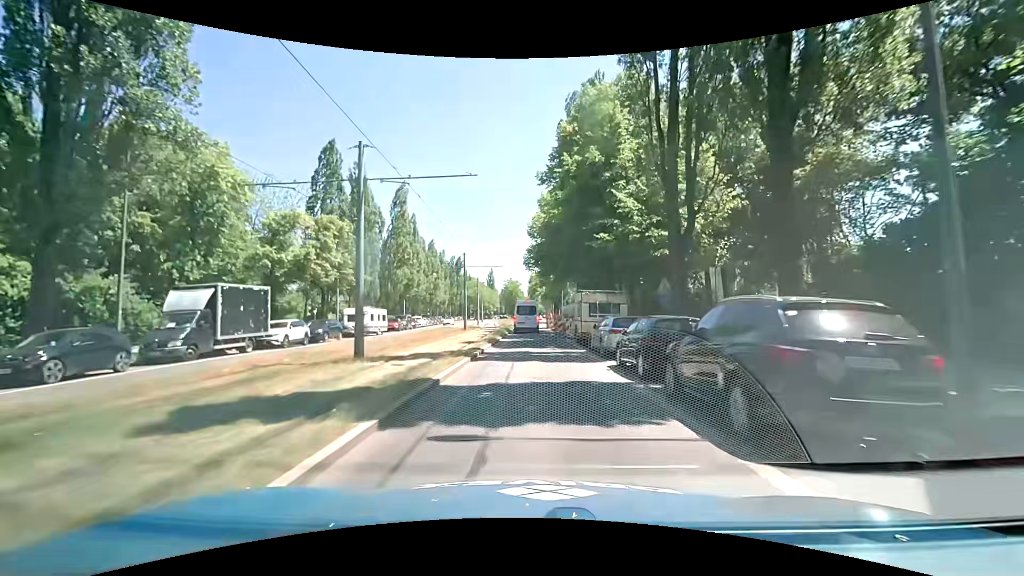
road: secondary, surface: asphalt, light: Day
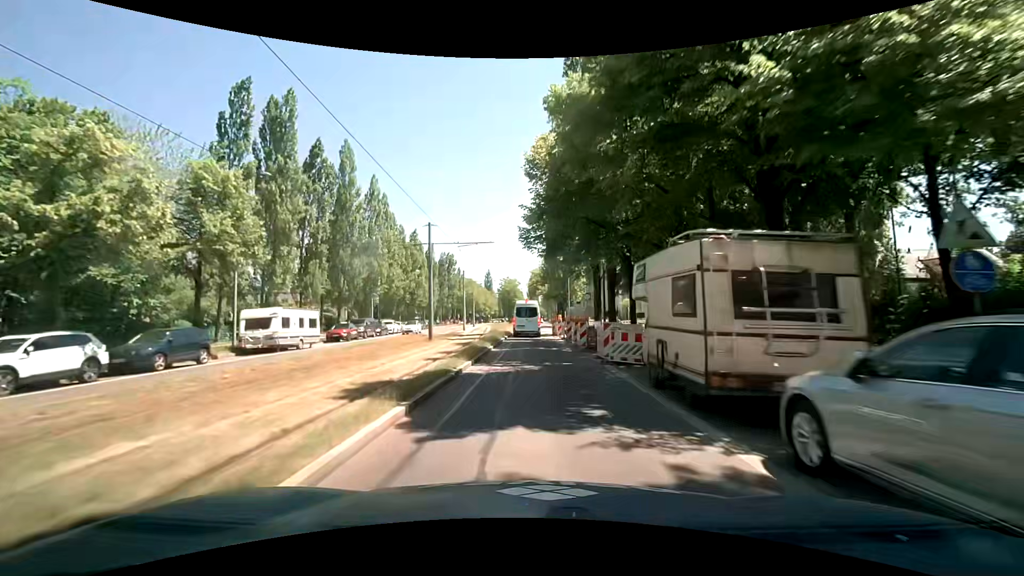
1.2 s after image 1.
(+0.4, +15.5) m; +1°
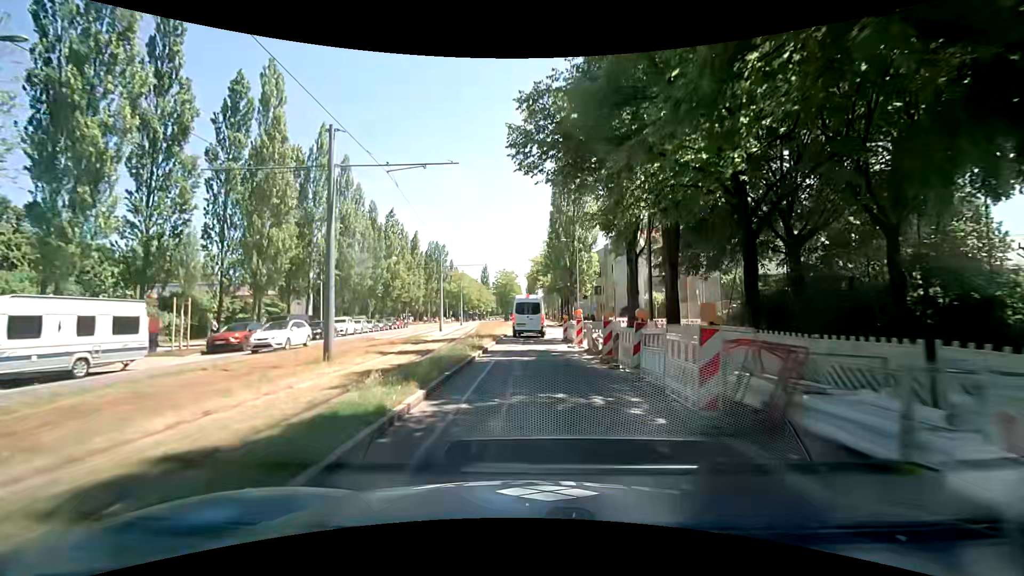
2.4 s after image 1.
(+0.1, +14.4) m; 0°
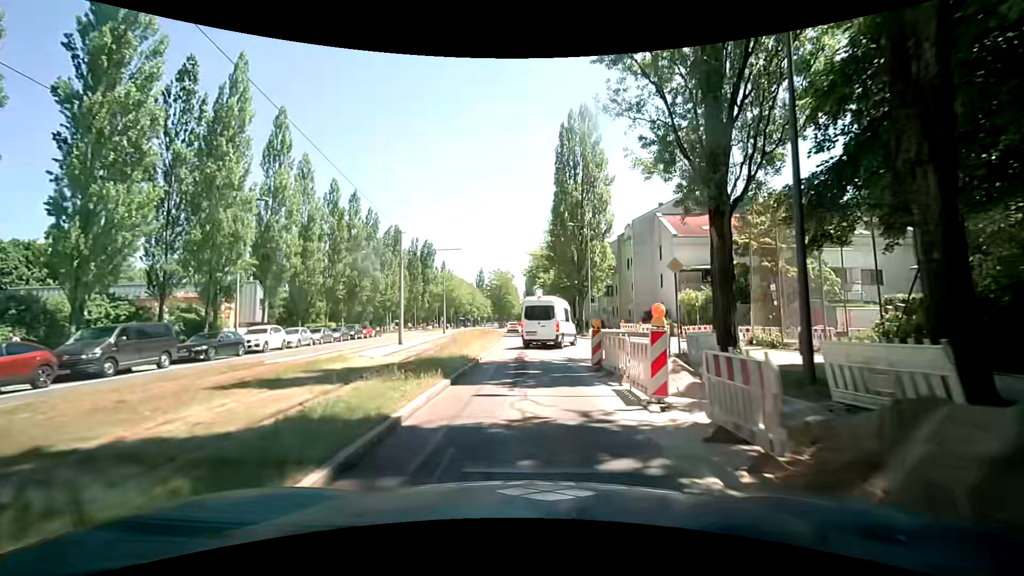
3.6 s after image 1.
(0.0, +13.1) m; 0°
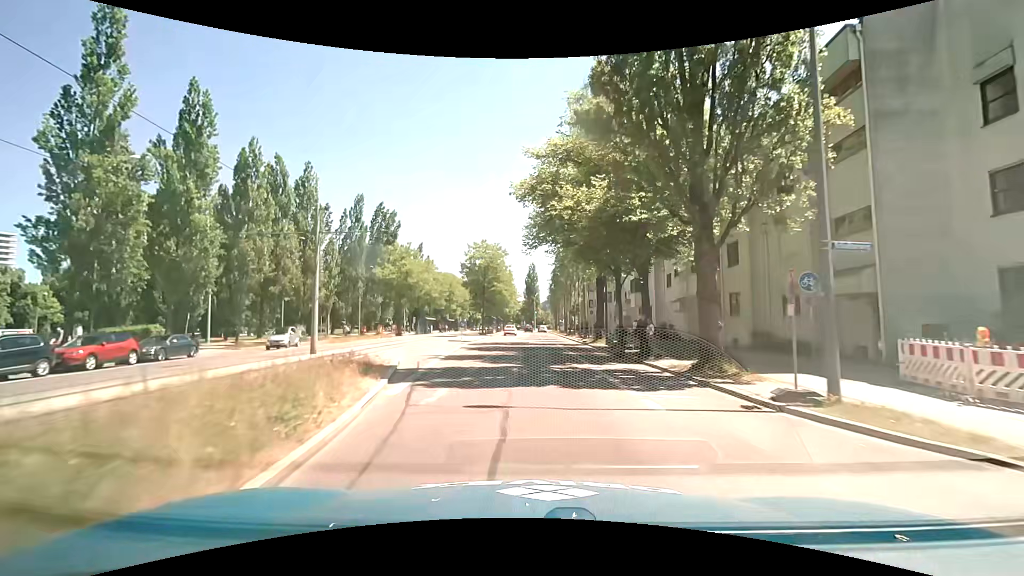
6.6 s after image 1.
(+0.4, +36.5) m; +1°
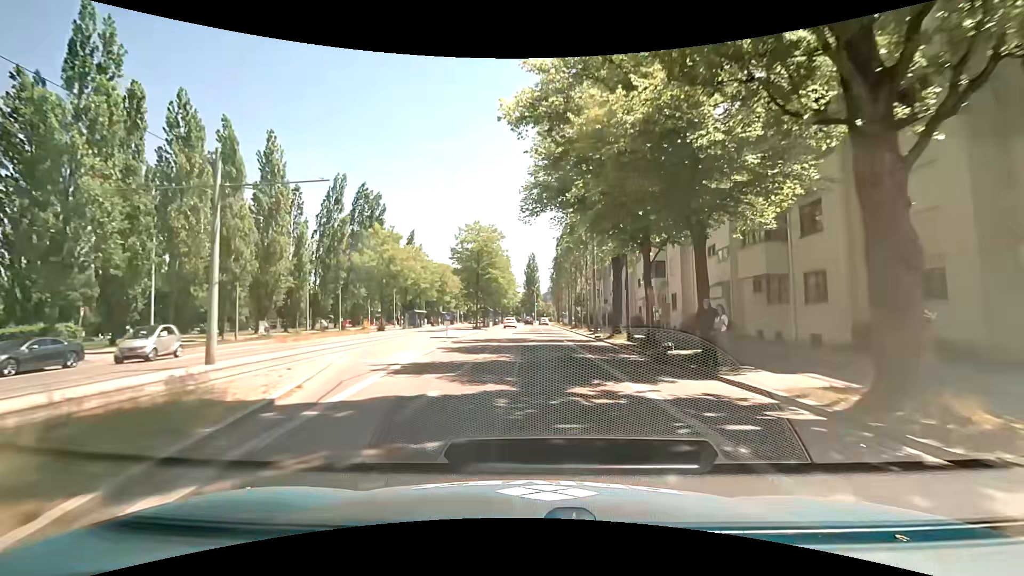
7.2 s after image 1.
(0.0, +7.7) m; 0°
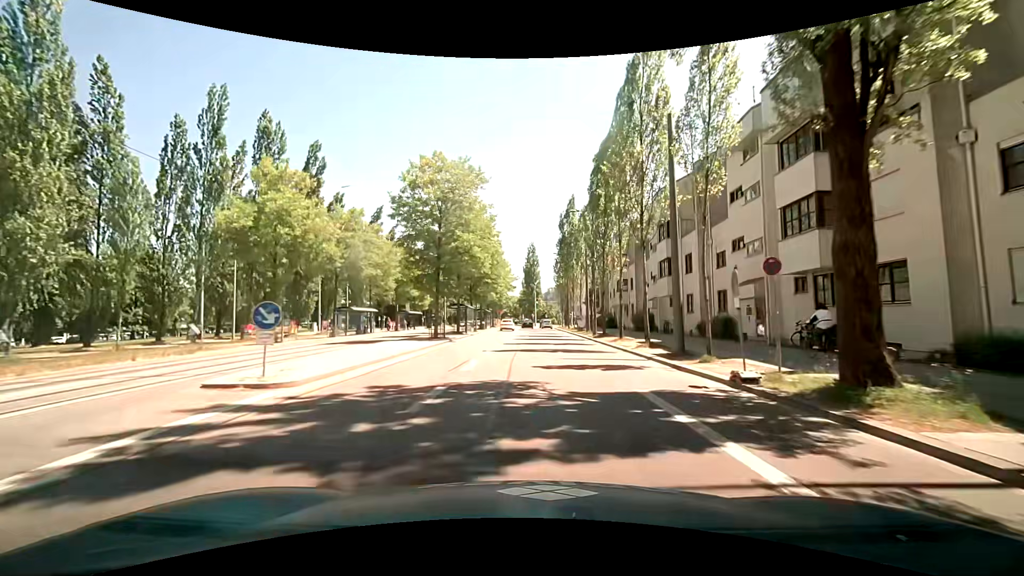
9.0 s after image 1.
(0.0, +23.3) m; +1°
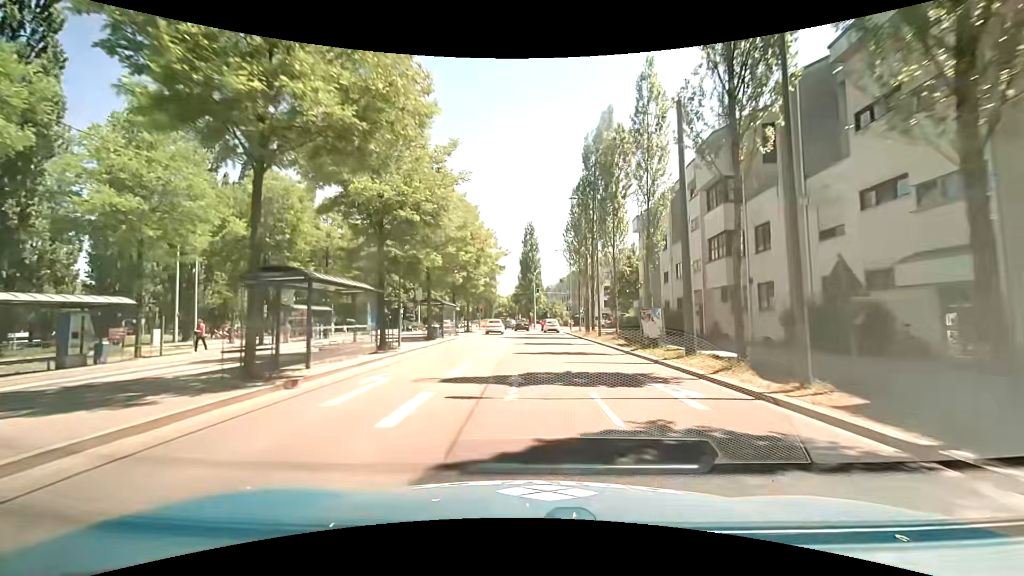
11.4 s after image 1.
(-0.3, +30.8) m; 0°
(0, +10) (0, +20) (0, +30) (0, +40) (0, +50) (-1, +60) (-2, +70) (-3, +80) (-5, +90) (-7, +99) m
